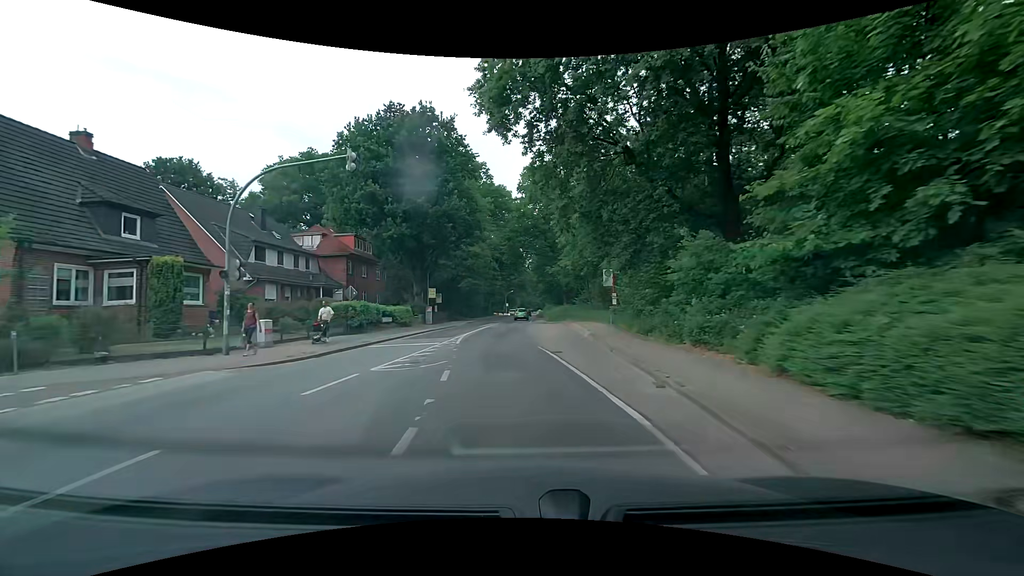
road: residential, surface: asphalt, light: Day
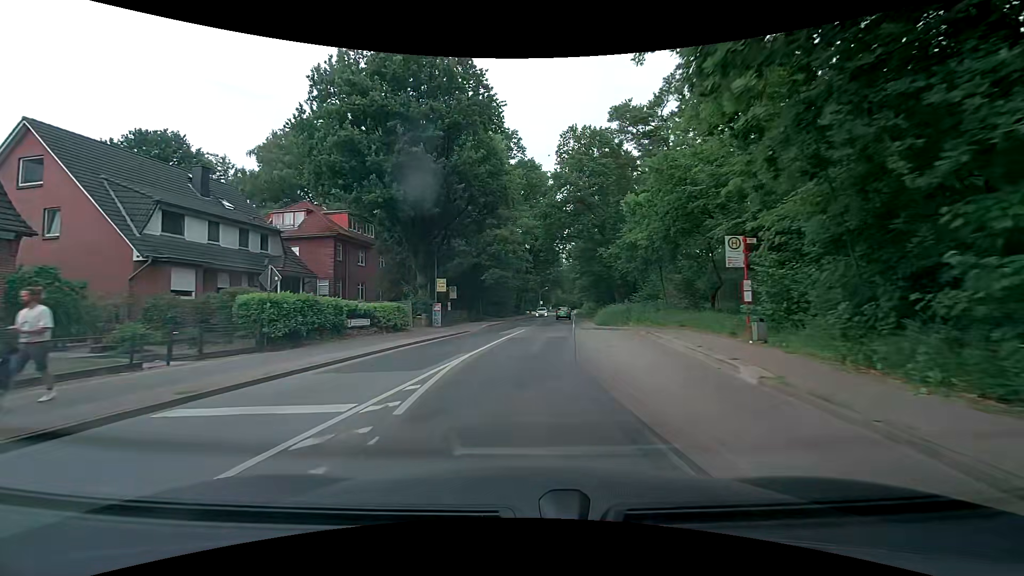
(-0.4, +13.1) m; -4°
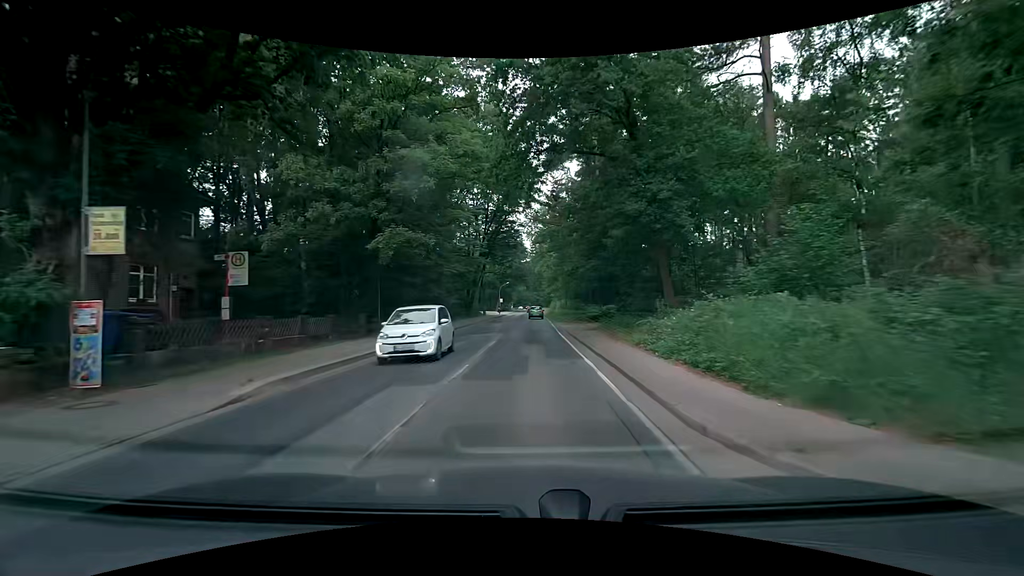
(+1.1, +26.4) m; +5°
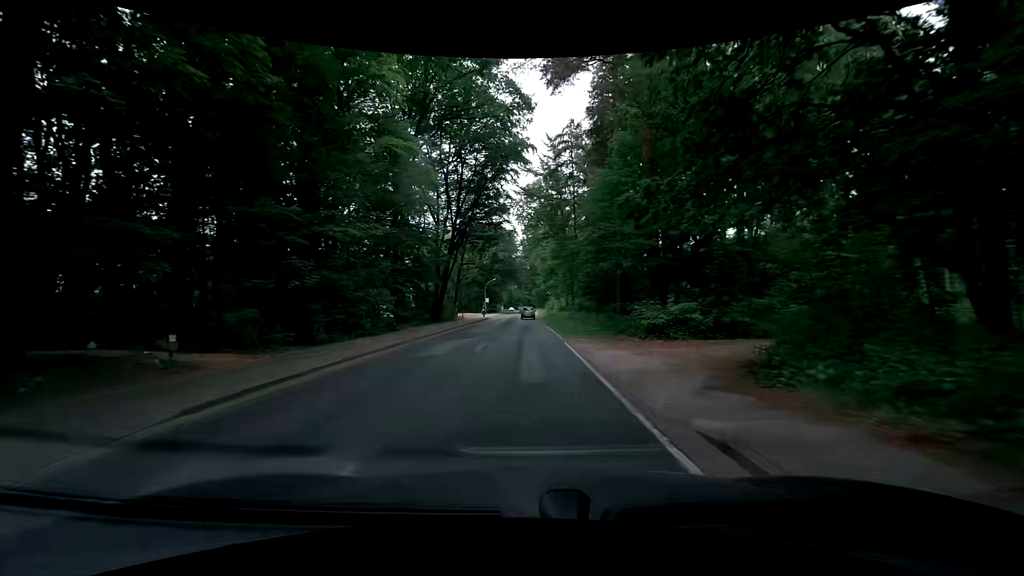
(+0.2, +21.0) m; +1°
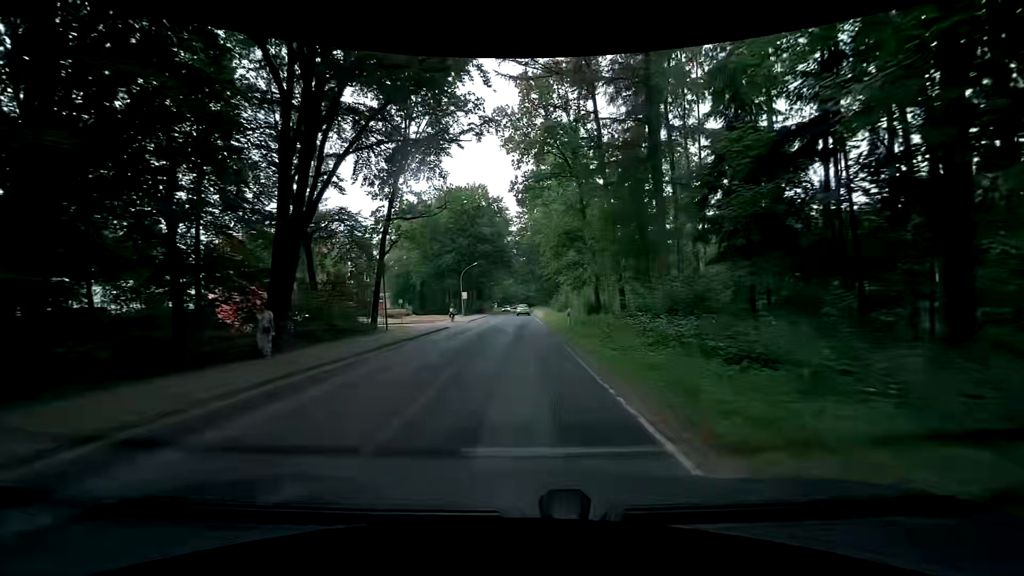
(-0.1, +36.3) m; +1°
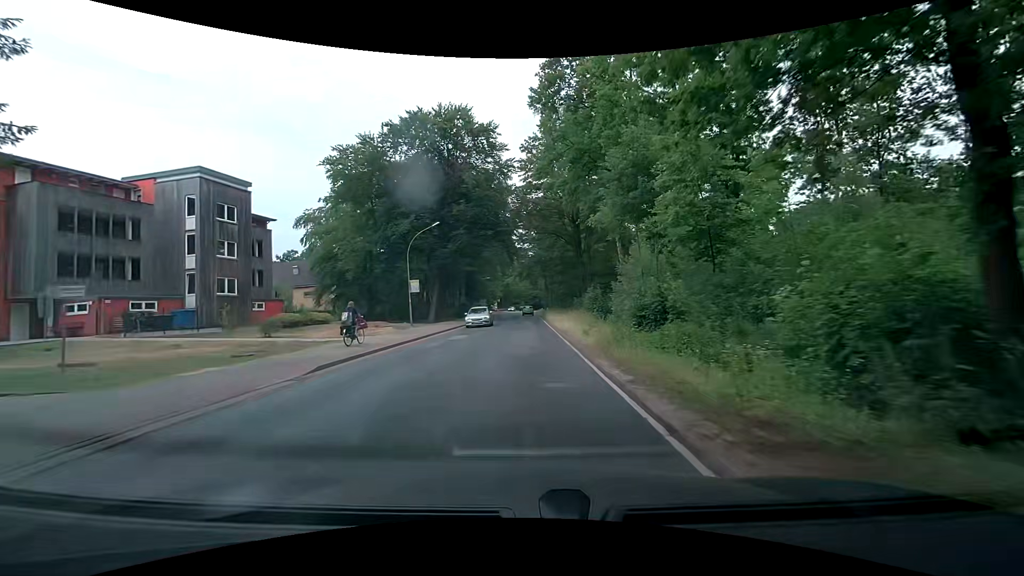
(-1.0, +35.9) m; -3°
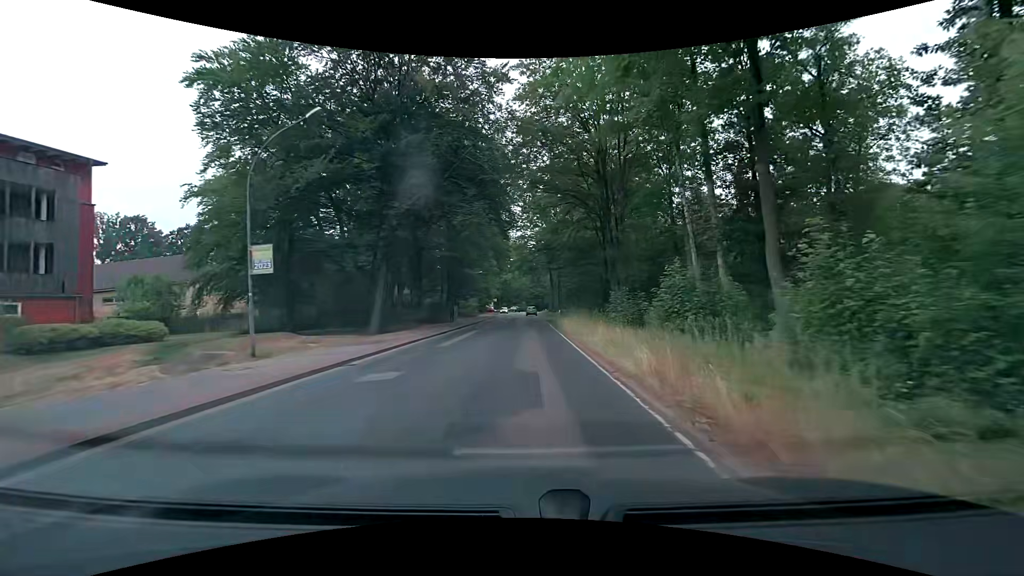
(+0.2, +21.5) m; +1°
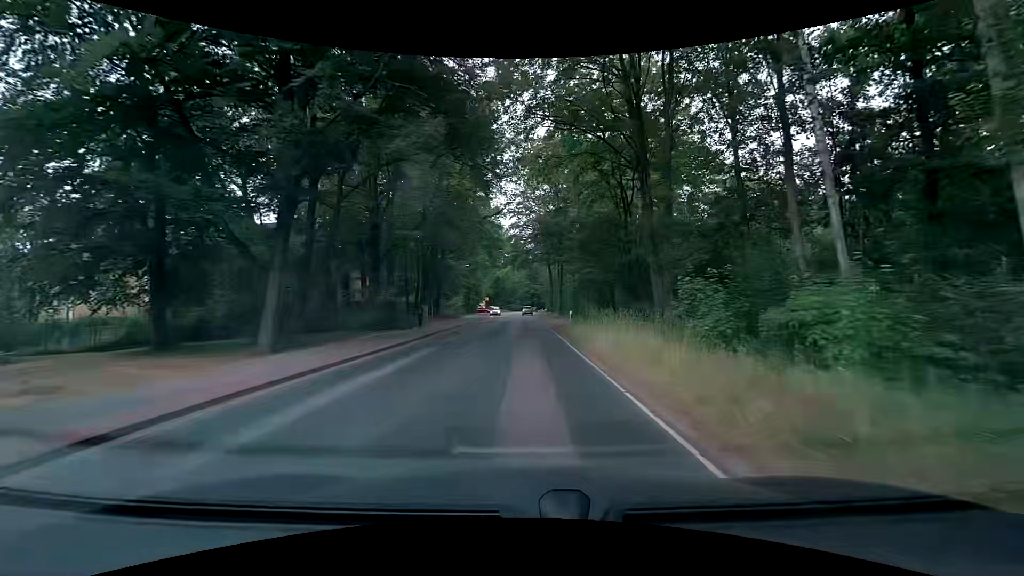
(0.0, +14.2) m; 0°
